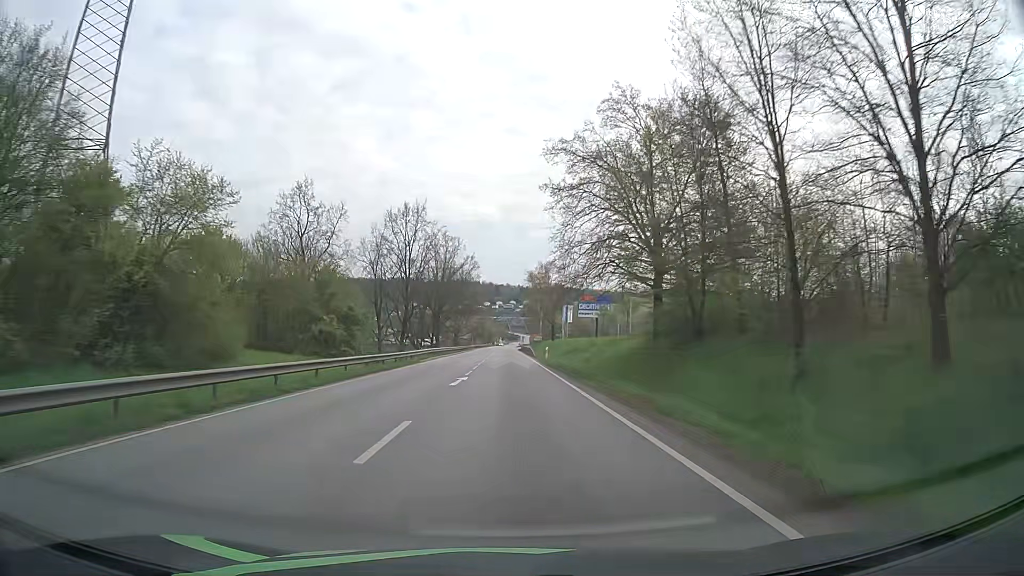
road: primary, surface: asphalt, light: Day
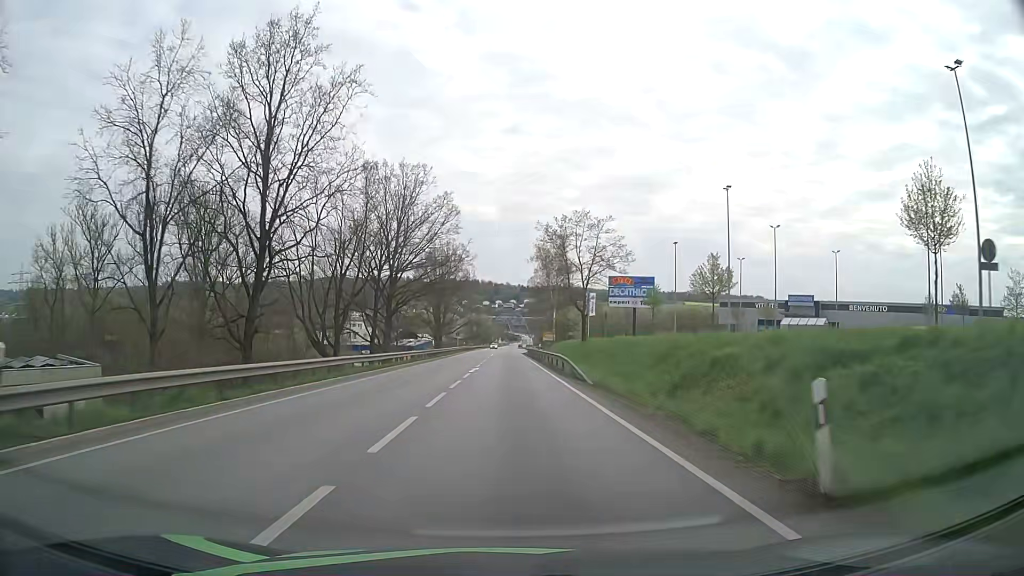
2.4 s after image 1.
(+0.1, +42.7) m; 0°
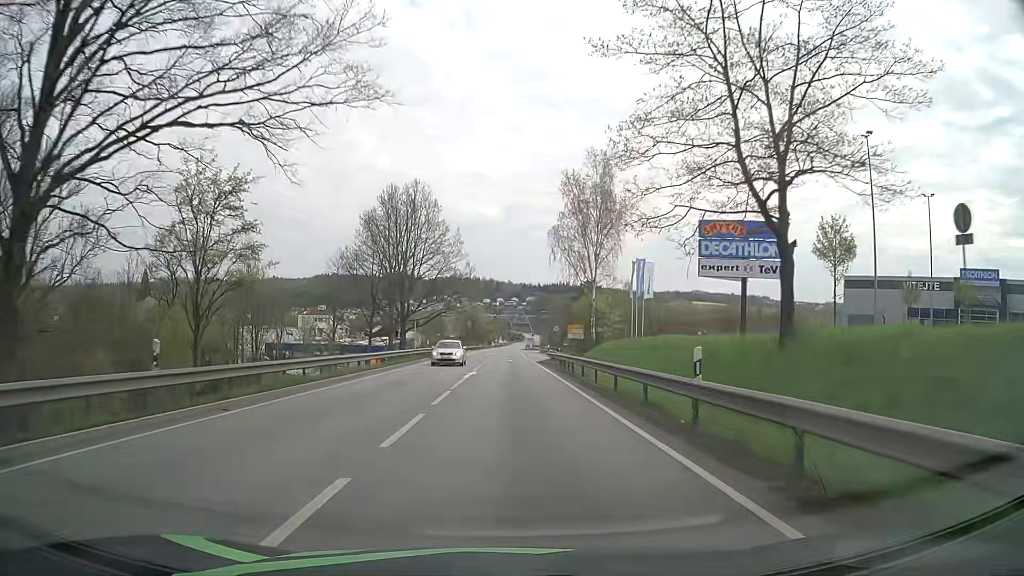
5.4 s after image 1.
(+0.1, +47.4) m; 0°
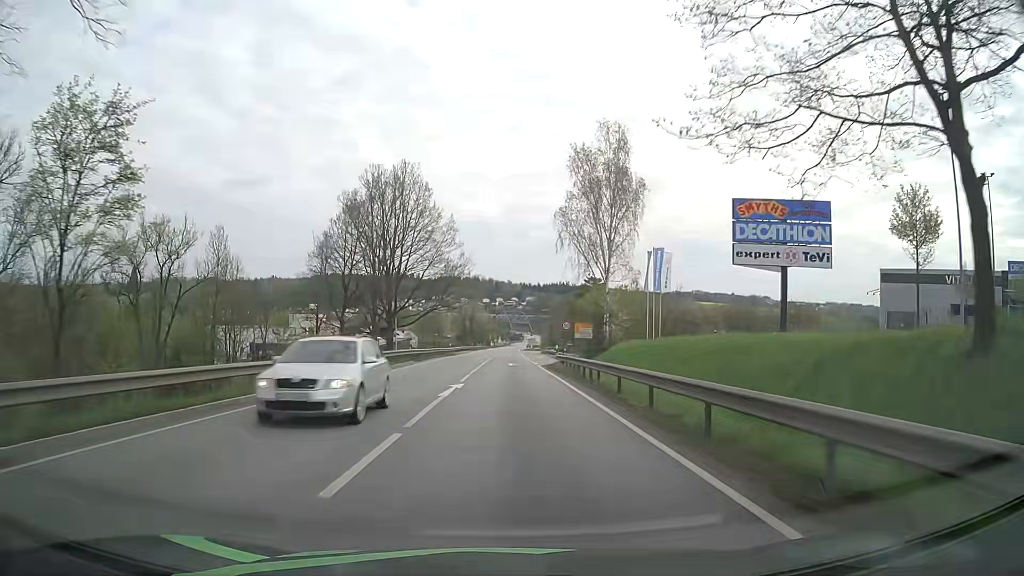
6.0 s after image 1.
(0.0, +8.7) m; 0°
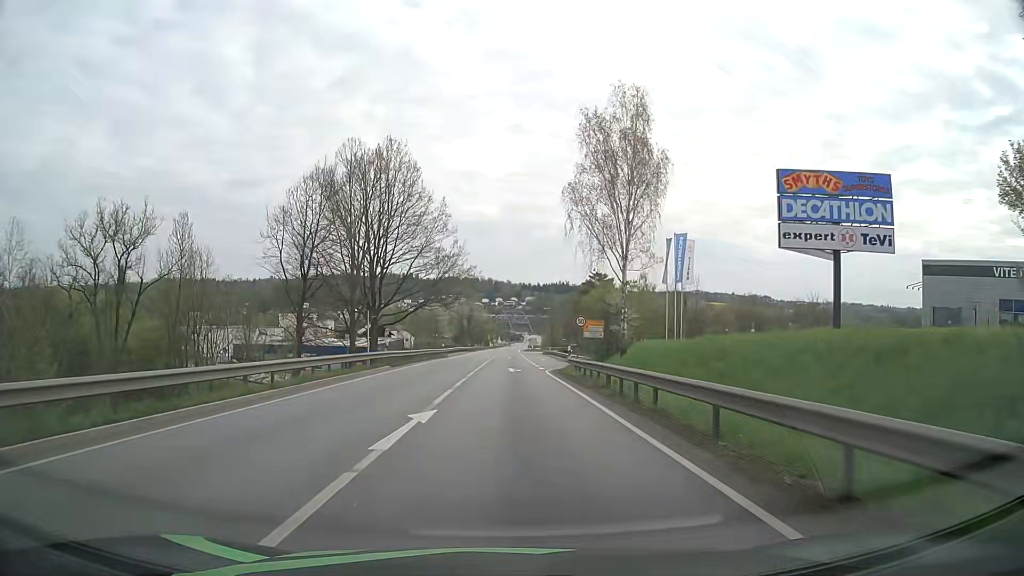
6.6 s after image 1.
(0.0, +8.4) m; 0°
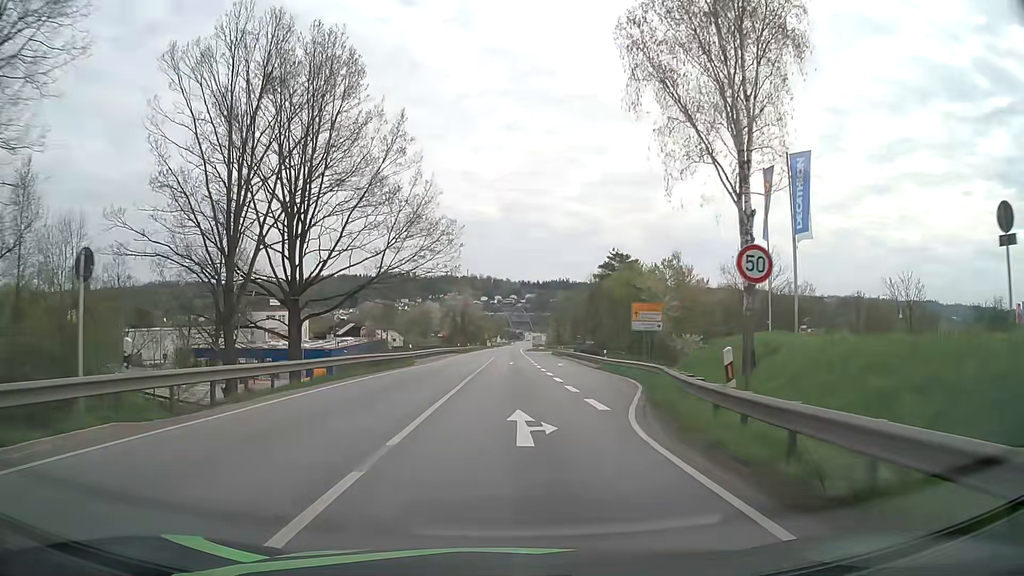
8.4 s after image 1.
(+0.2, +24.1) m; +1°
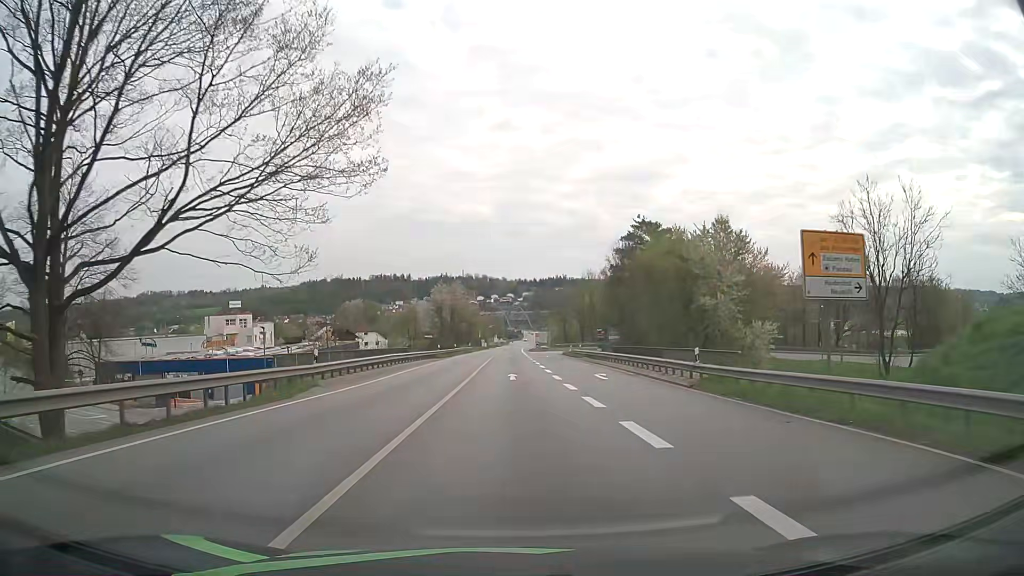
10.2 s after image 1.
(0.0, +23.3) m; 0°
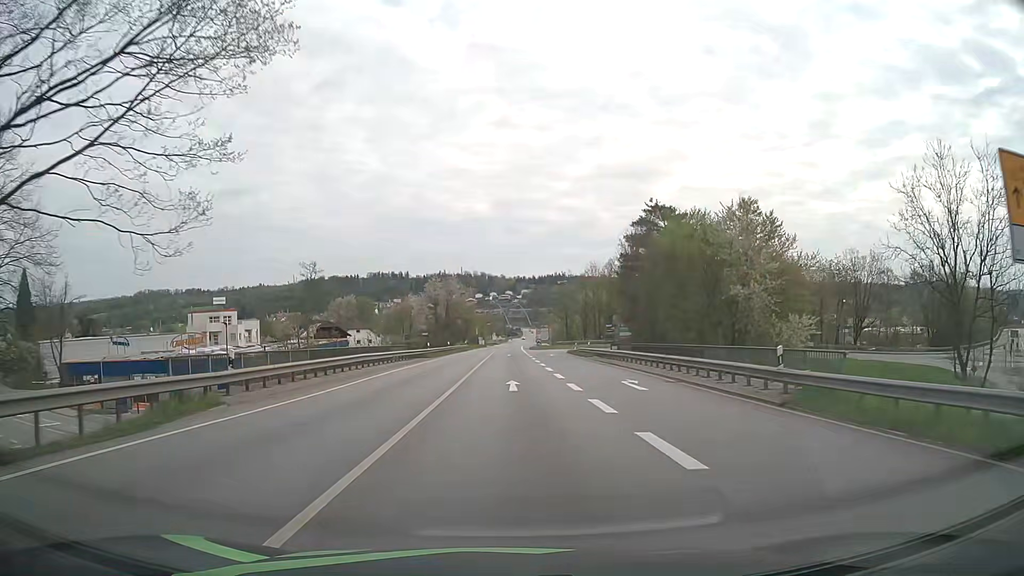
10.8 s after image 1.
(0.0, +7.7) m; 0°
(0, +10) (0, +20) (0, +30) (0, +40) (0, +50) (0, +60) (0, +70) (0, +80) (0, +90) (+1, +100) m
